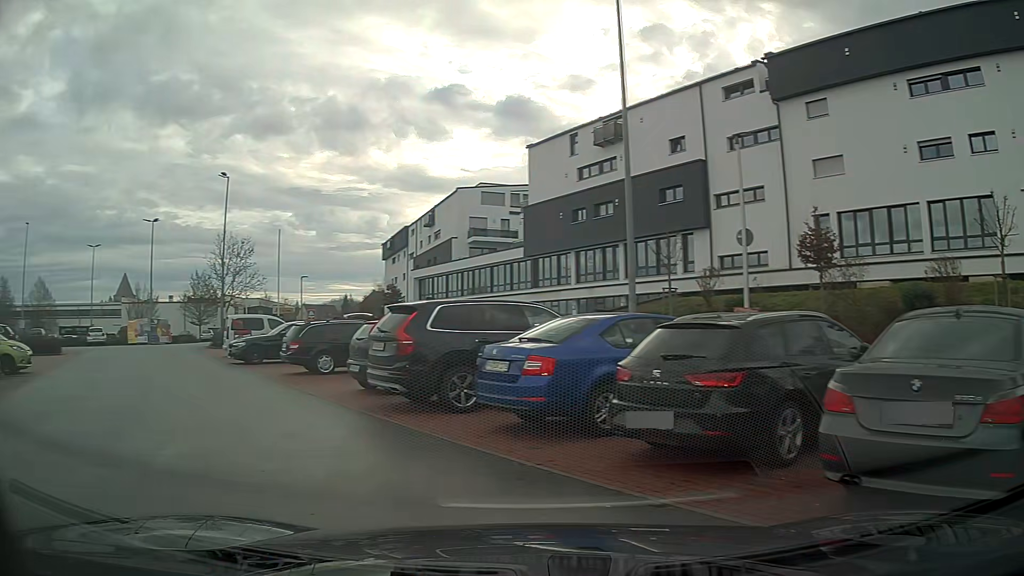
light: Day
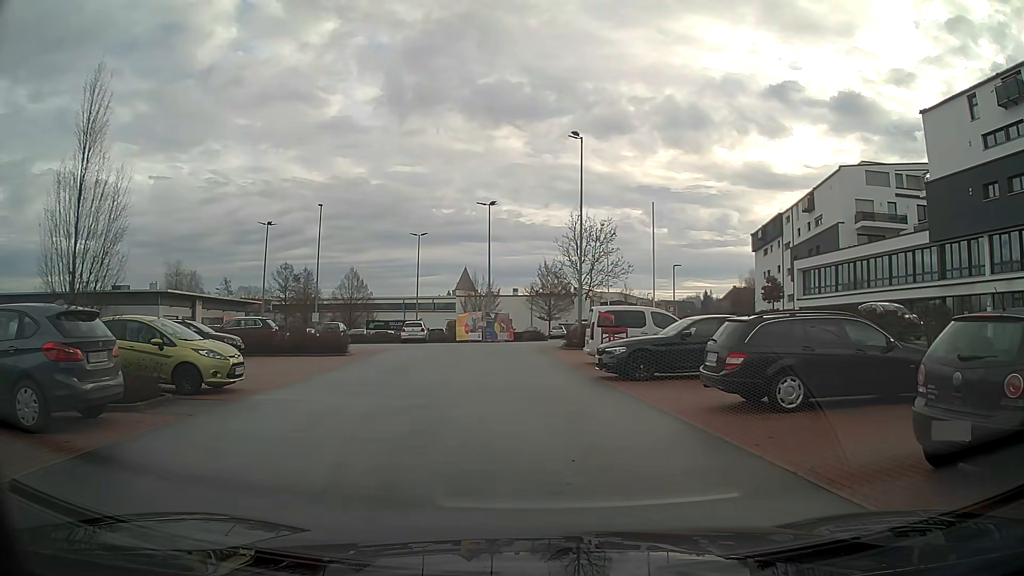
(-2.8, +8.1) m; -26°
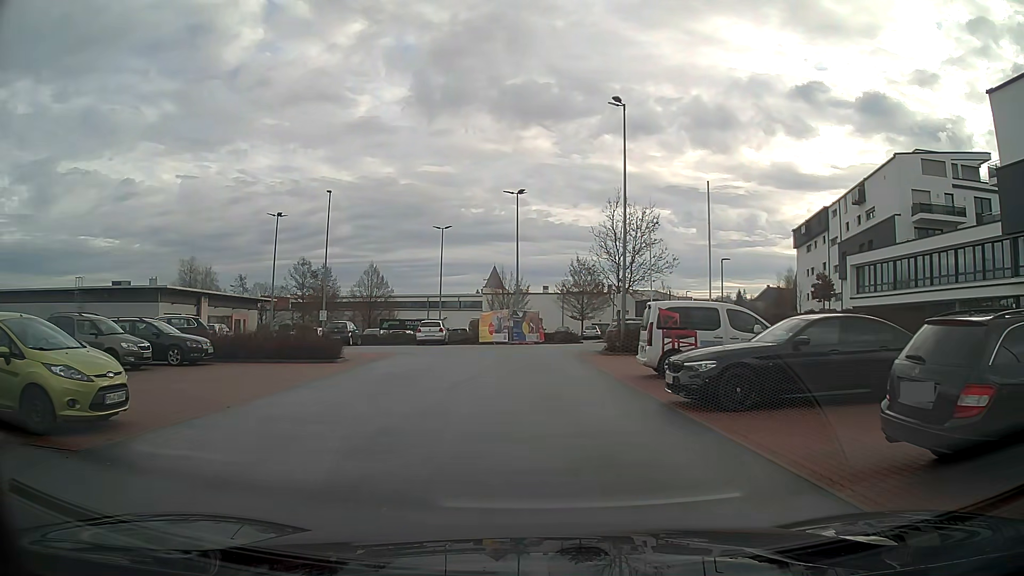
(-0.1, +5.1) m; -2°
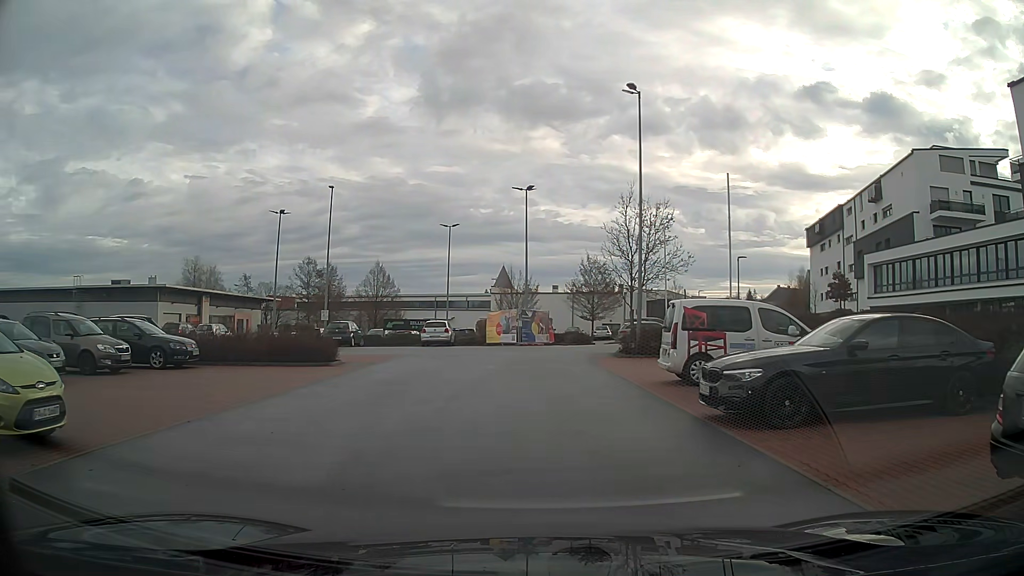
(0.0, +1.6) m; -1°
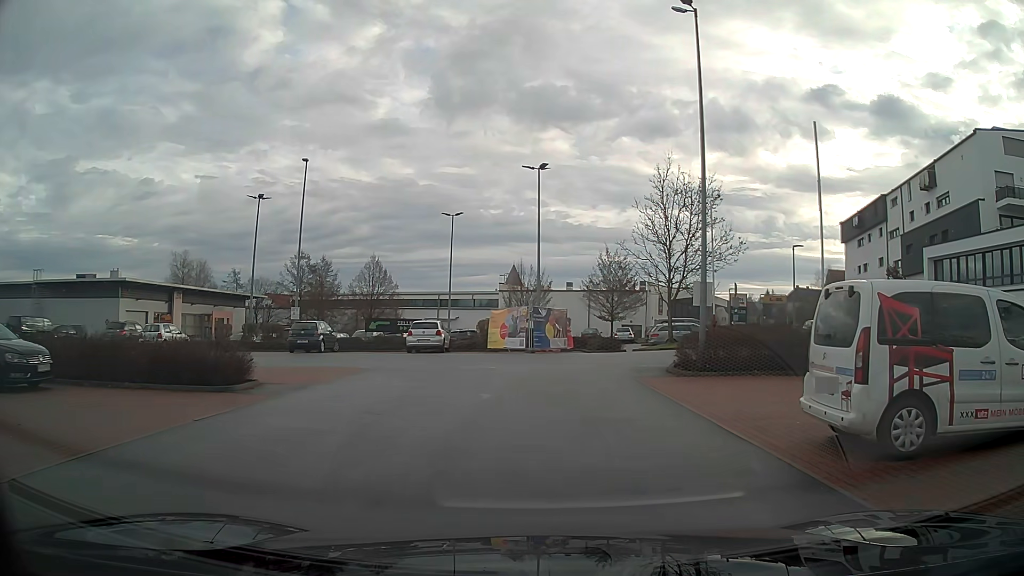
(-0.1, +7.7) m; 0°
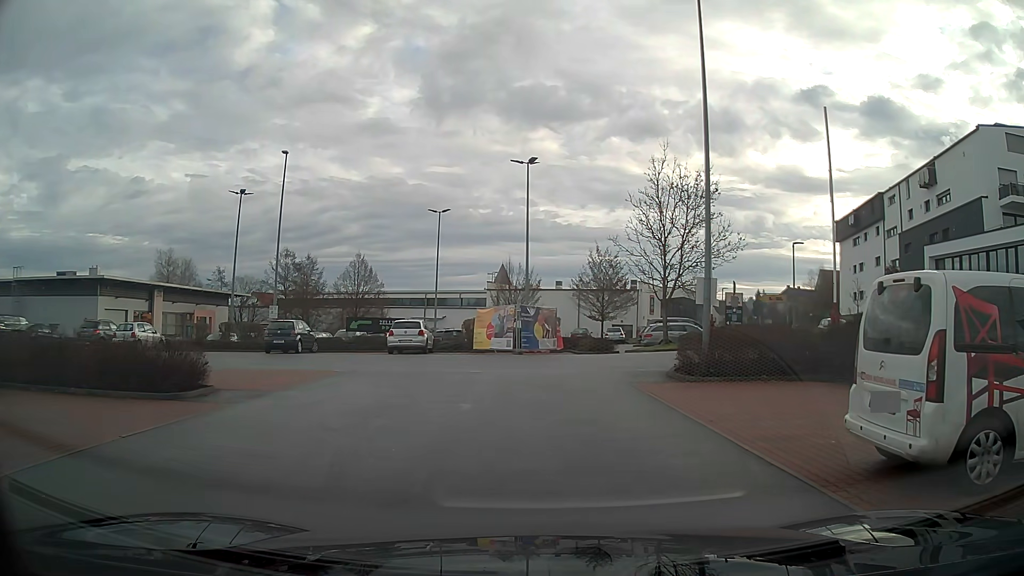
(0.0, +1.6) m; 0°
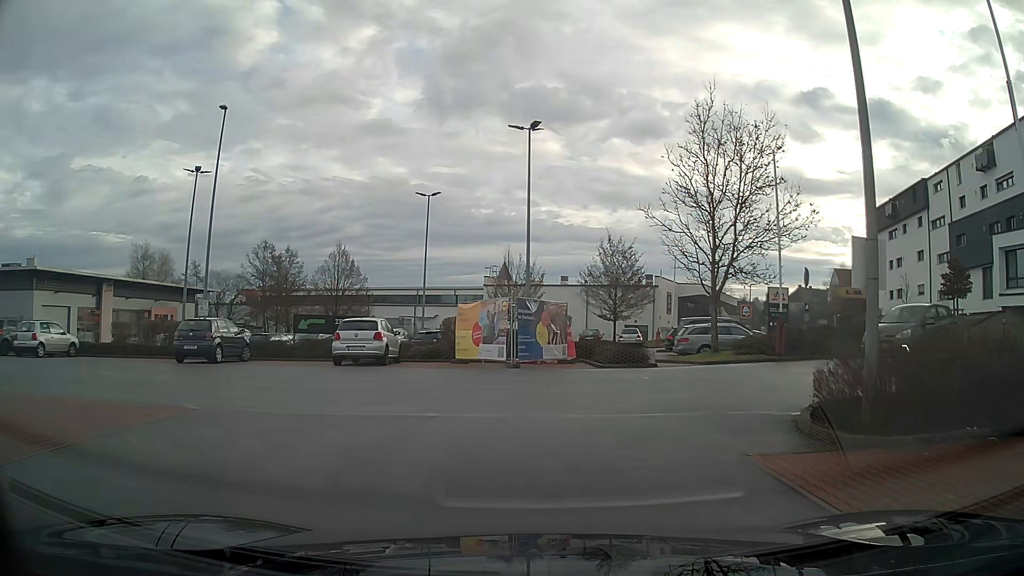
(0.0, +8.1) m; 0°
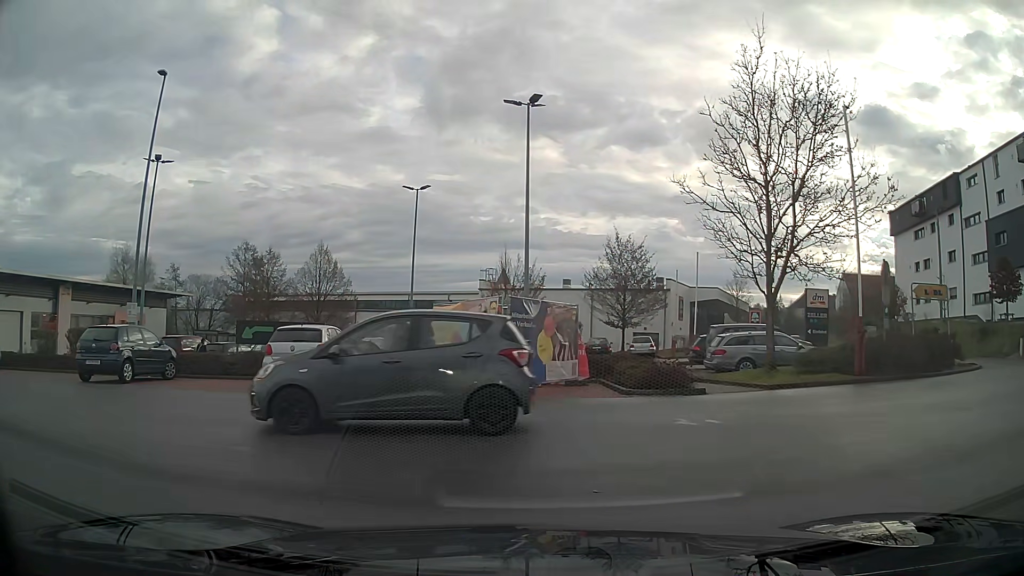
(0.0, +5.3) m; 0°
